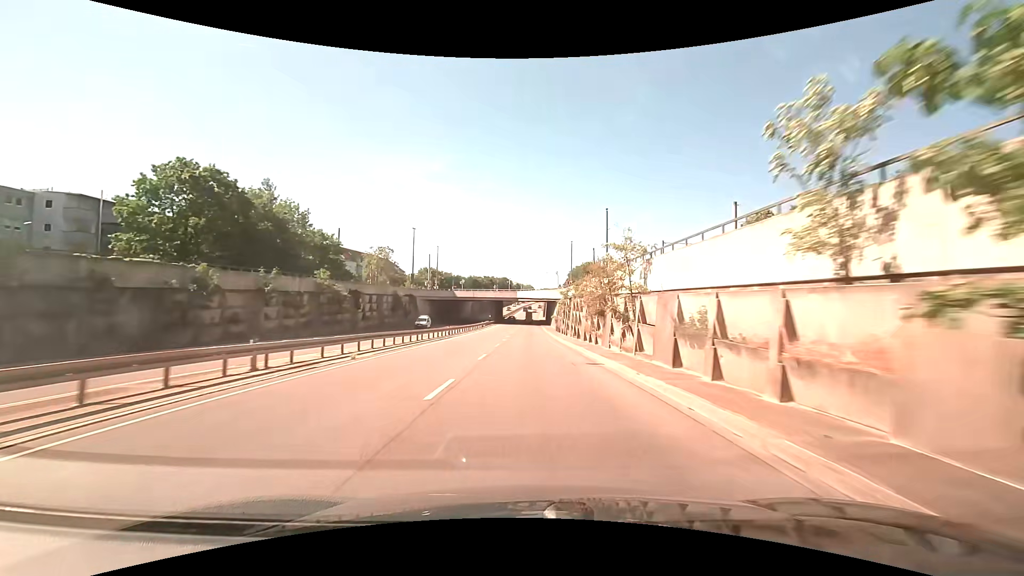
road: trunk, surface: asphalt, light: Day
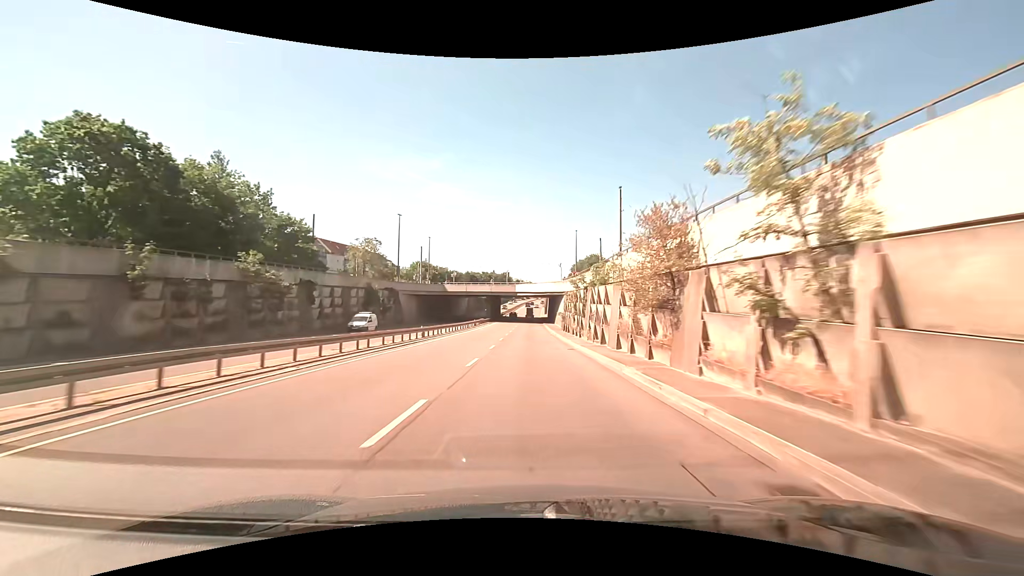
(0.0, +12.2) m; 0°
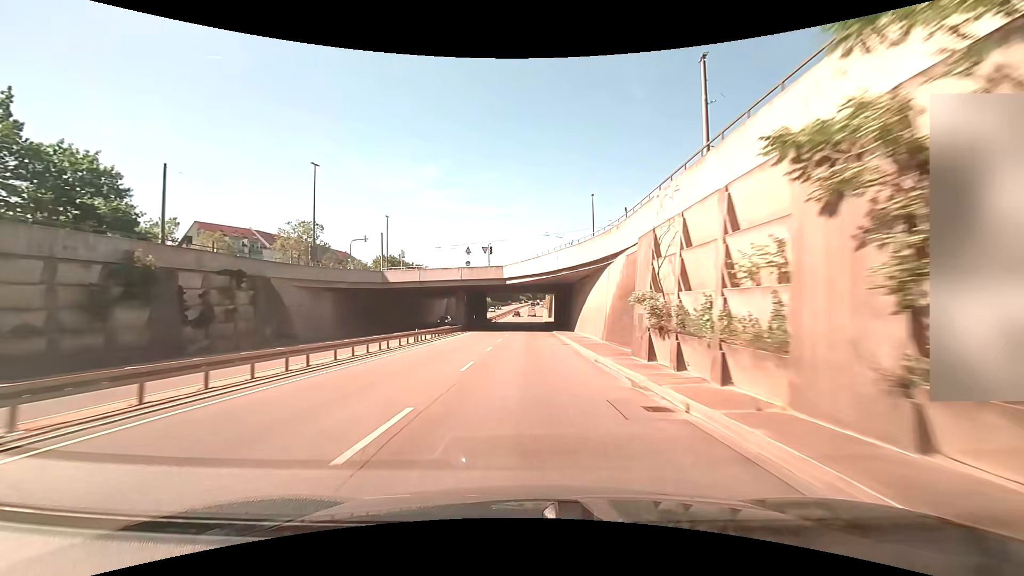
(+0.1, +36.4) m; 0°
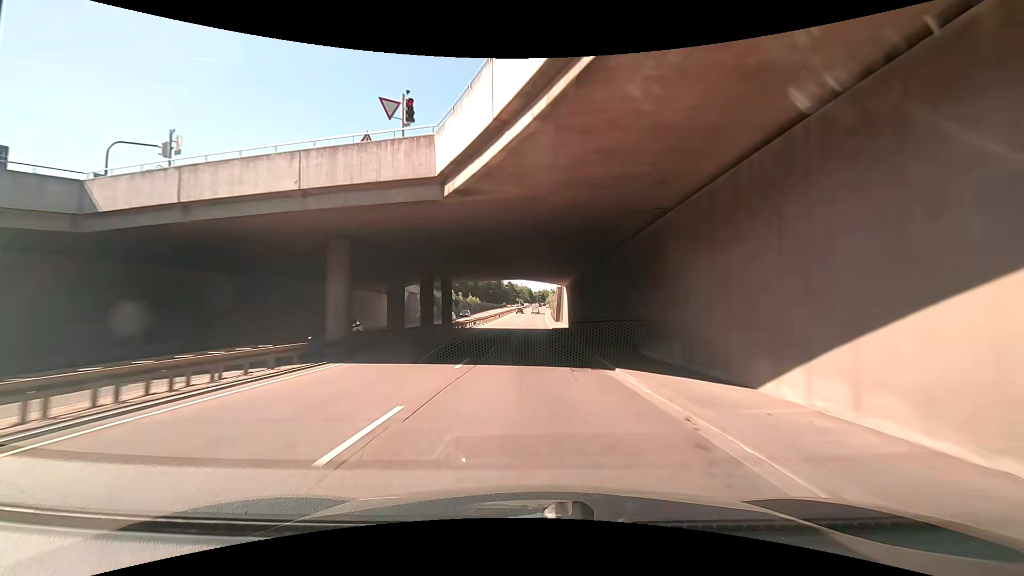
(+0.1, +36.1) m; 0°
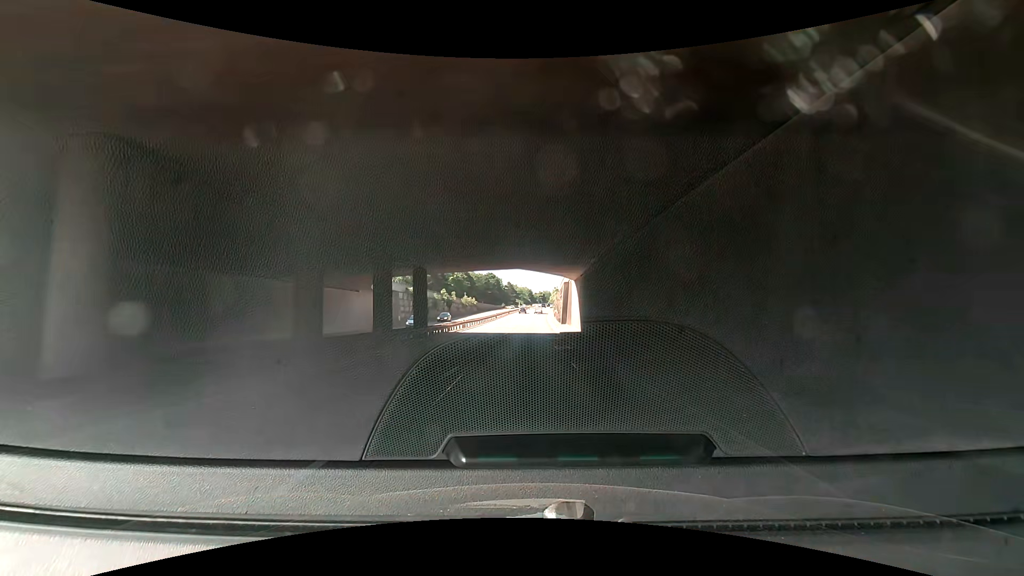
(-0.1, +11.9) m; -2°
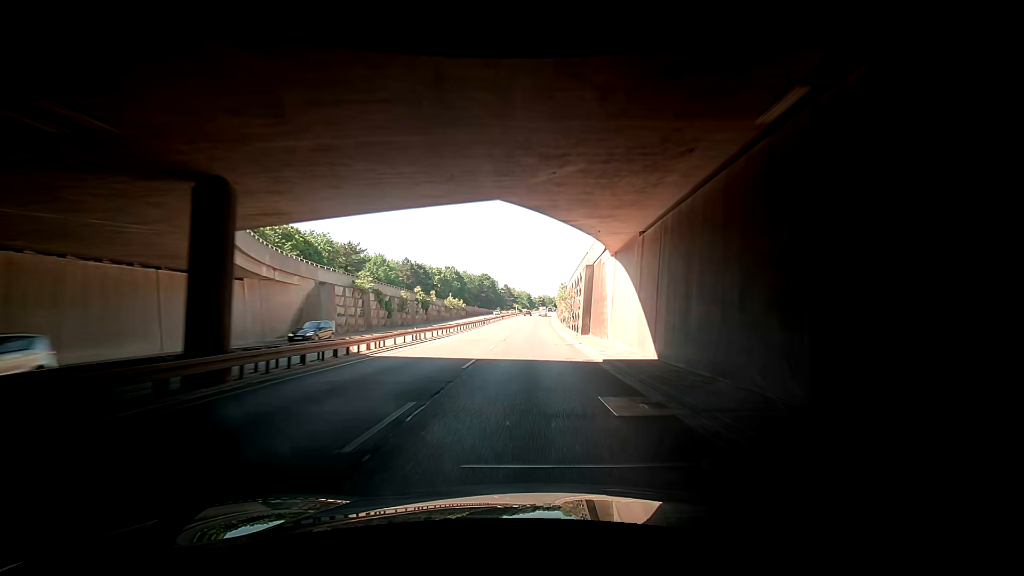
(+0.4, +23.7) m; +2°
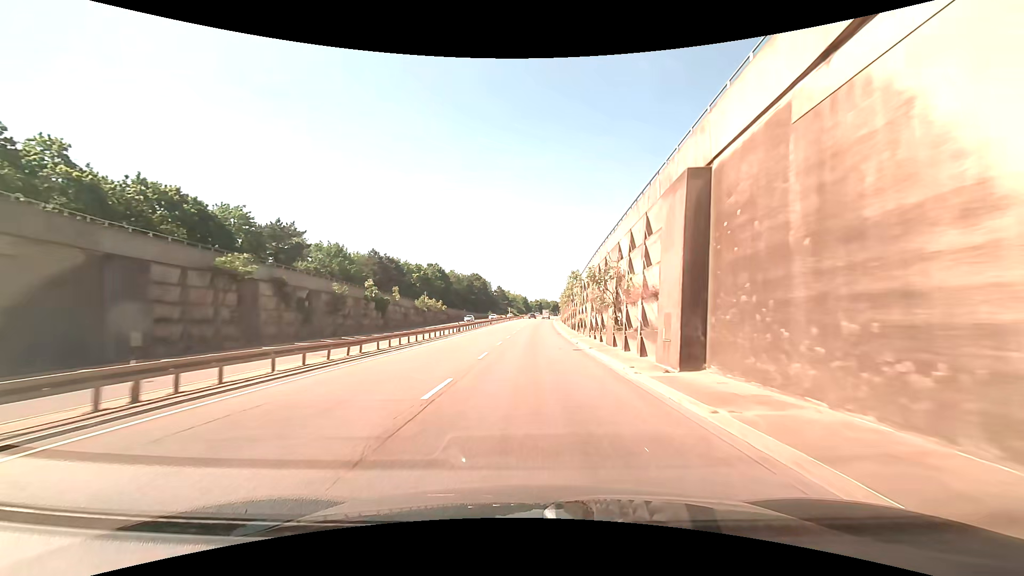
(+0.1, +23.6) m; +1°
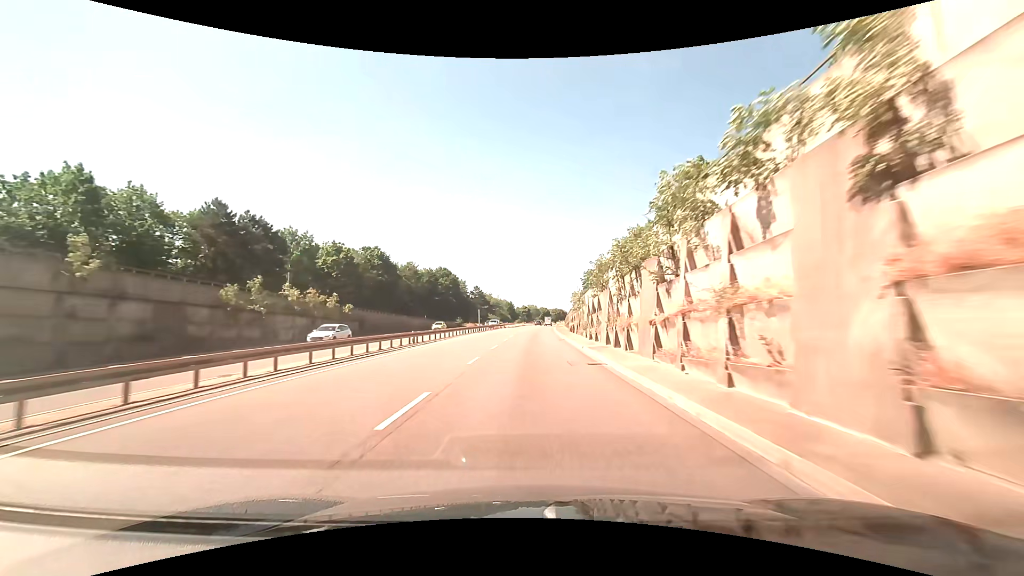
(+0.7, +47.4) m; +2°
(0, +10) (0, +20) (0, +30) (0, +40) (+1, +50) (+1, +60) (+1, +70) (+2, +80) (+2, +90) (+3, +100) m
